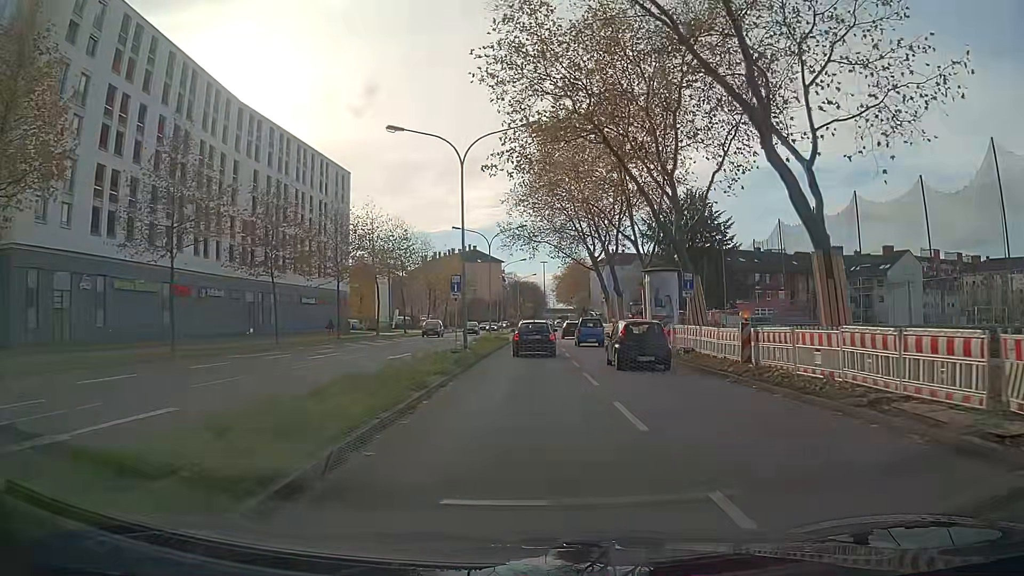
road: secondary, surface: asphalt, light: Day
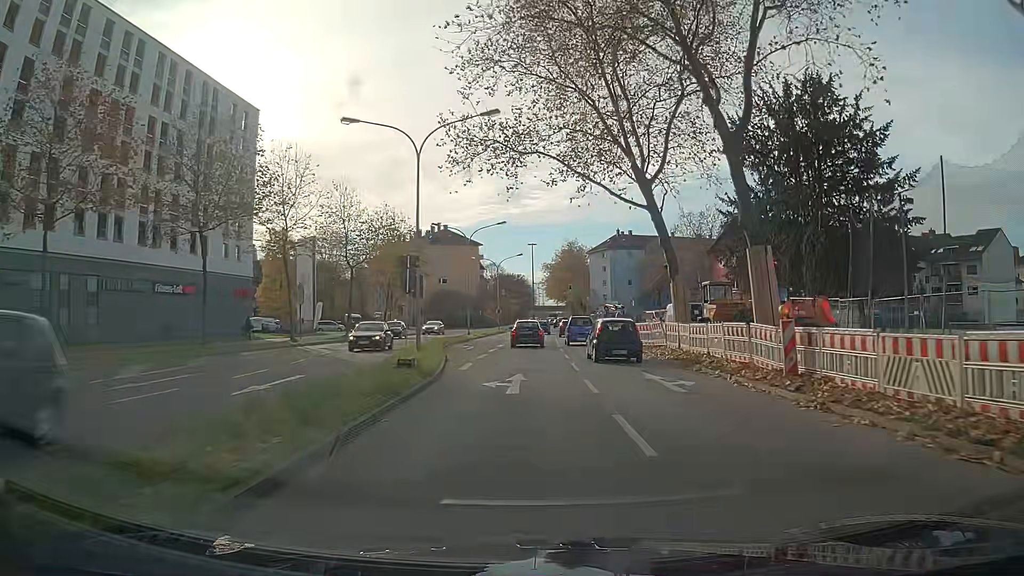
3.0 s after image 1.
(+0.1, +33.2) m; +1°
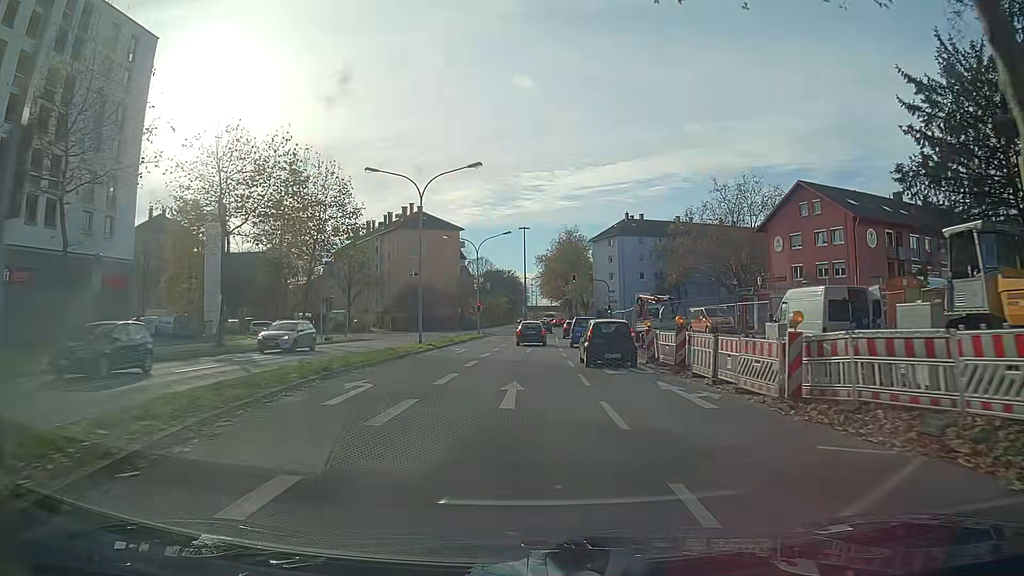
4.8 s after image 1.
(+0.1, +22.4) m; +1°
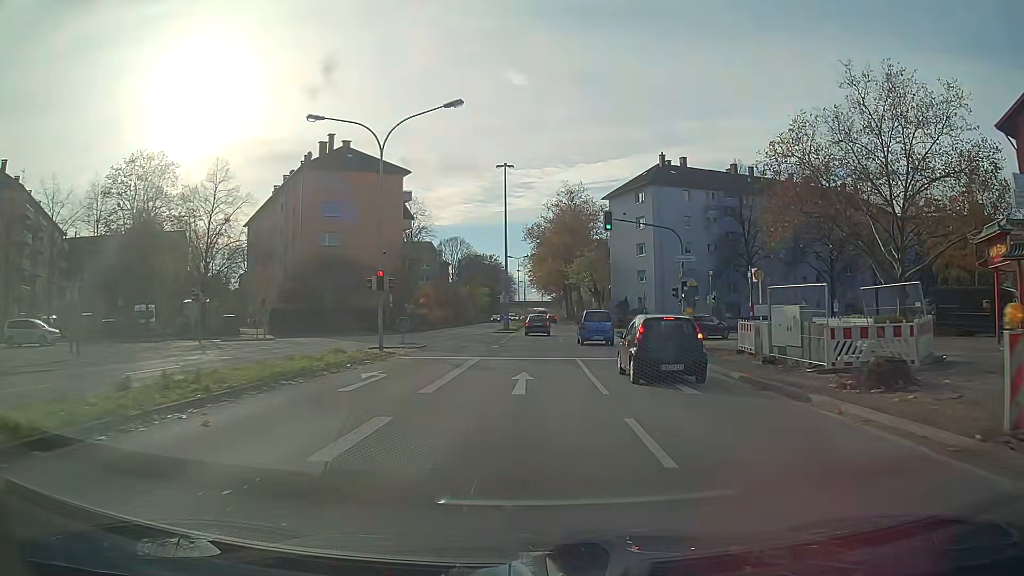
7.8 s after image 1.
(+0.5, +38.8) m; +1°
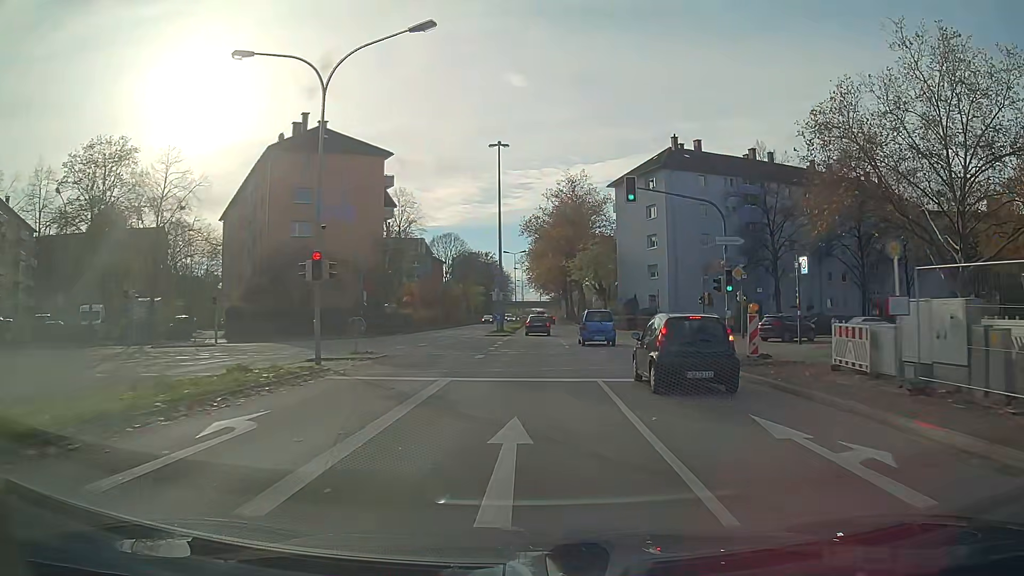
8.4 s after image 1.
(0.0, +7.7) m; 0°
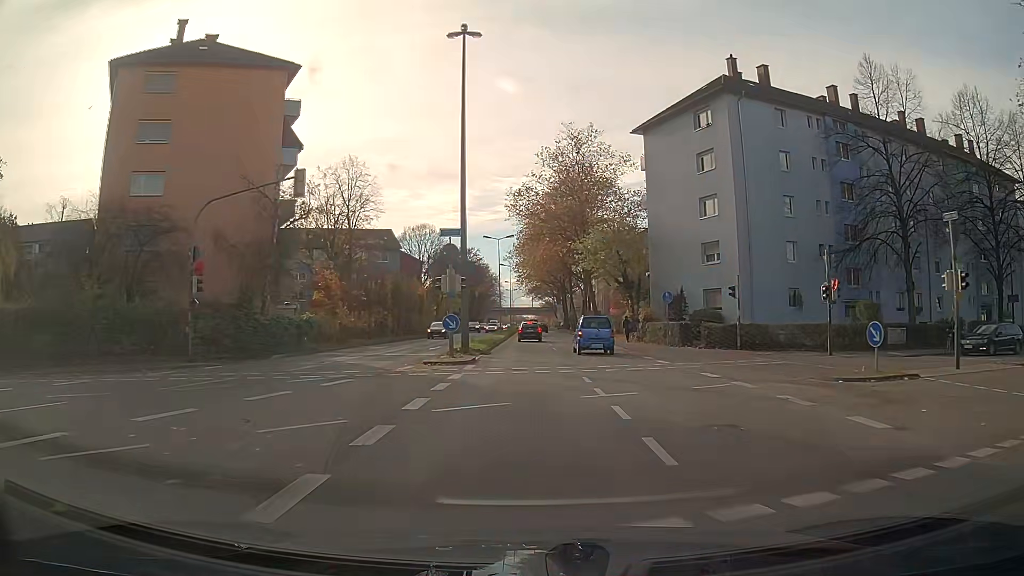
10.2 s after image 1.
(+0.1, +23.0) m; +1°
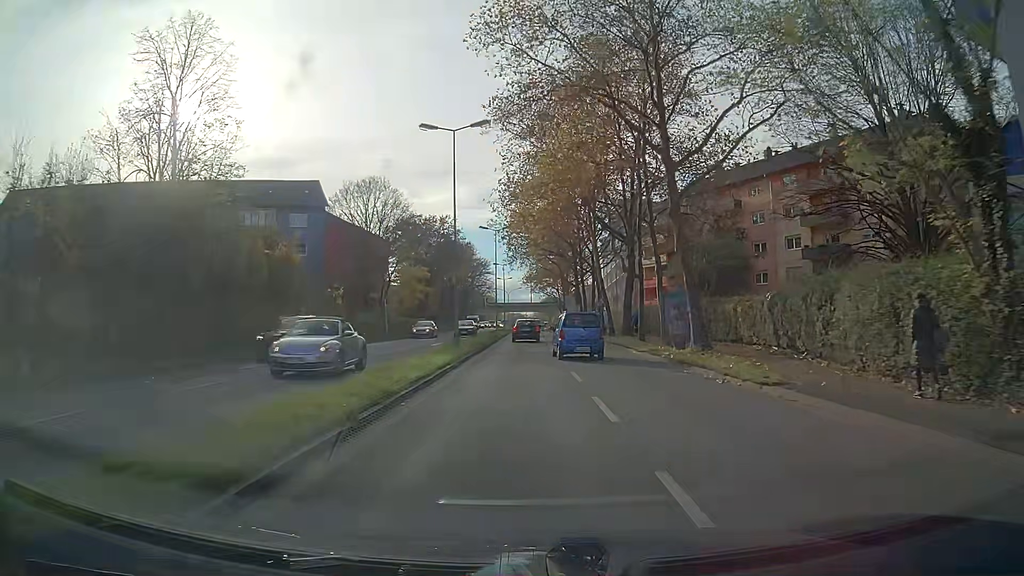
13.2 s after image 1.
(0.0, +37.3) m; +1°
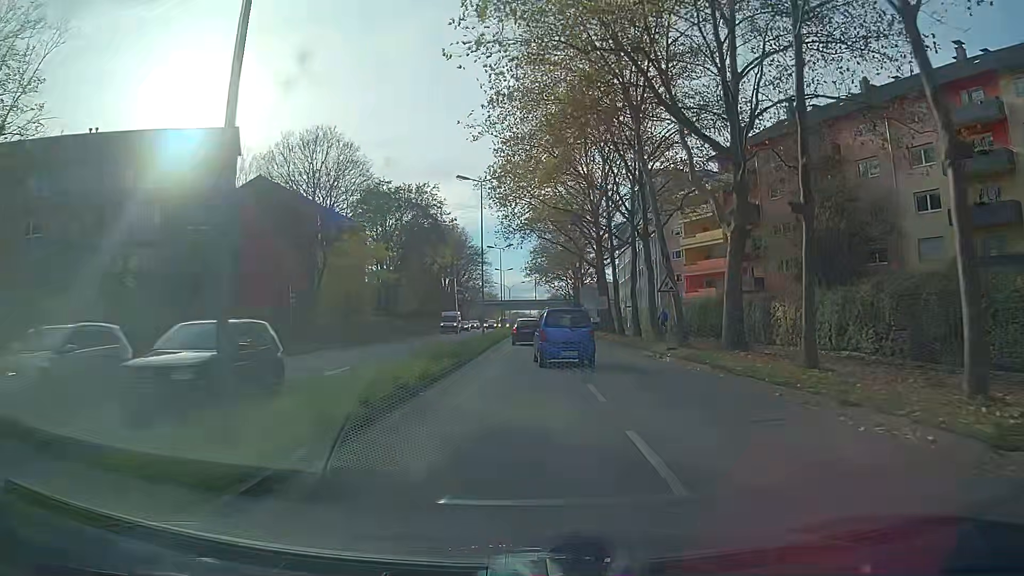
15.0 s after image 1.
(-0.1, +21.7) m; -1°
(0, +10) (0, +20) (0, +30) (0, +40) (0, +50) (0, +60) (0, +70) (+1, +80) (+2, +90) (+2, +100) m
